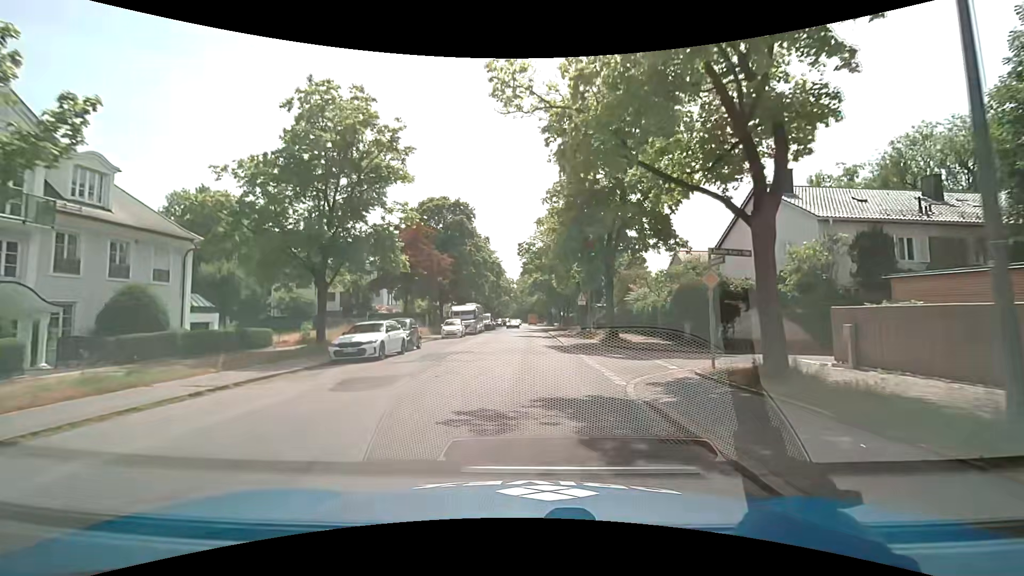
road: residential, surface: asphalt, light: Day
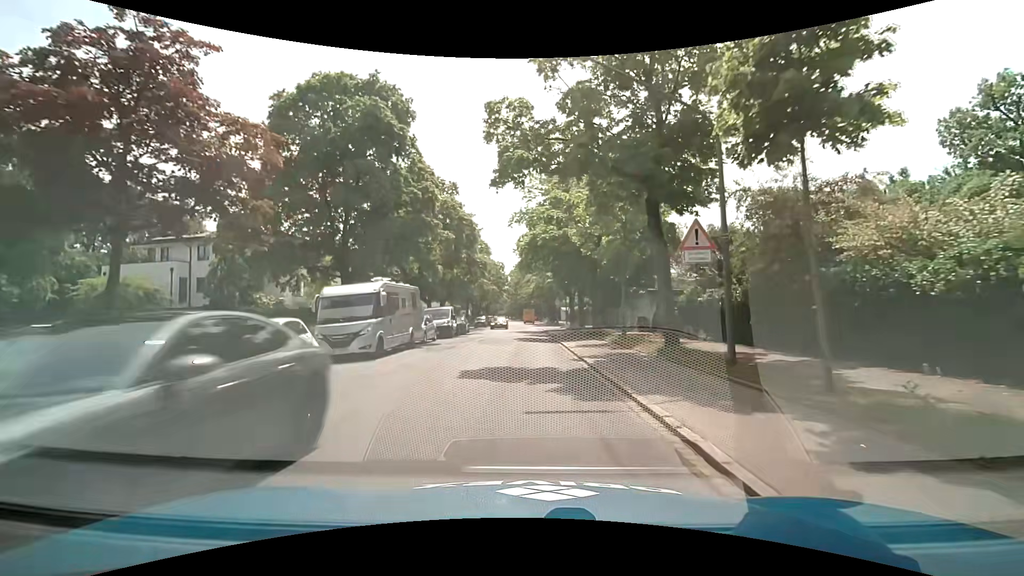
(+0.3, +28.3) m; +1°
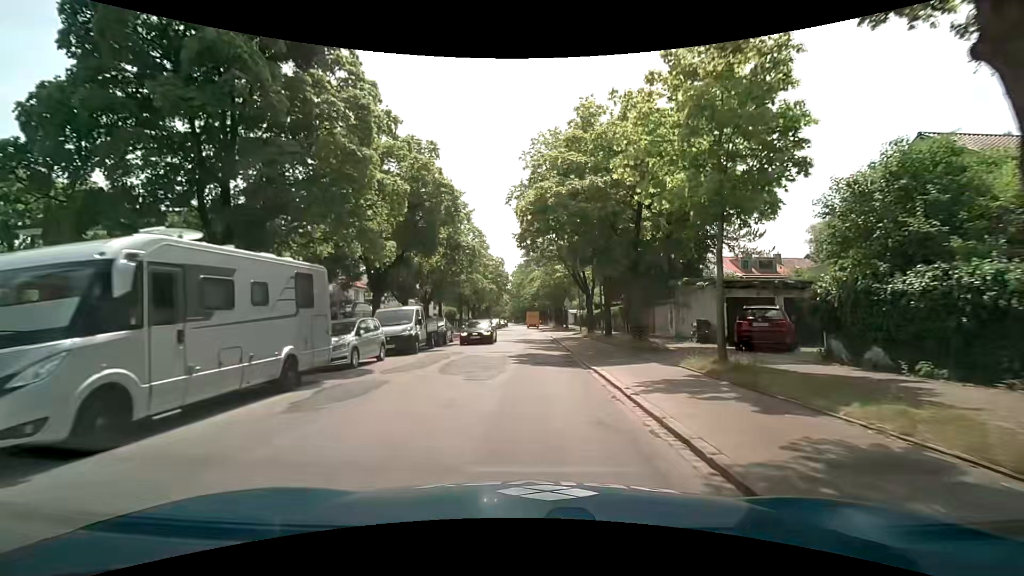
(-0.1, +11.6) m; 0°
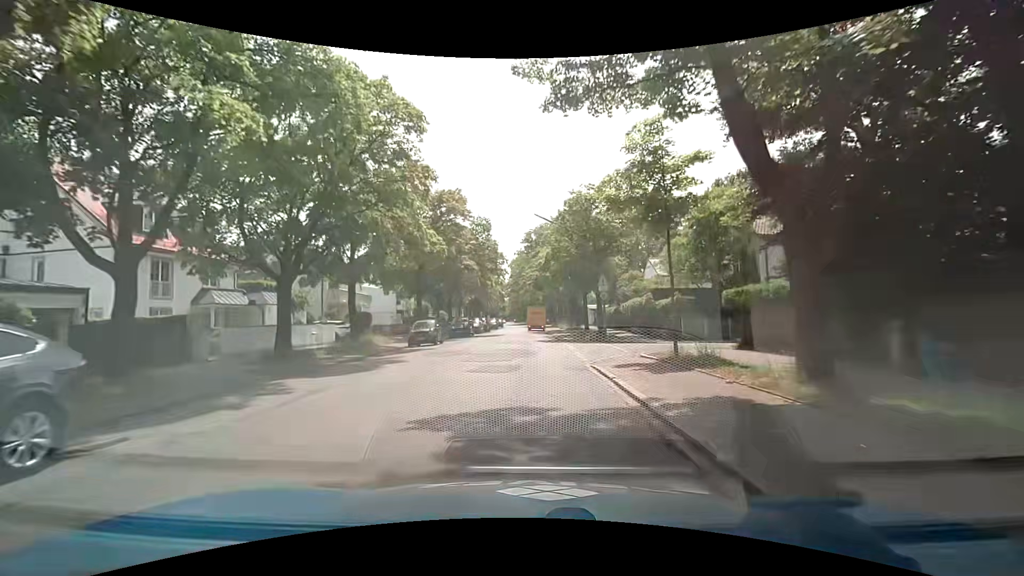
(-0.1, +28.7) m; -1°
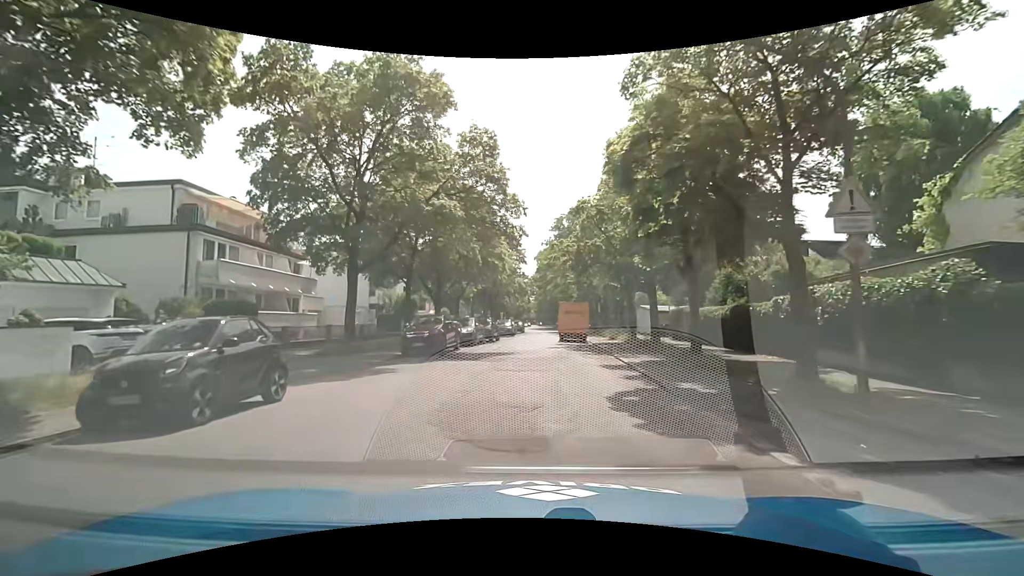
(-0.4, +22.3) m; -3°
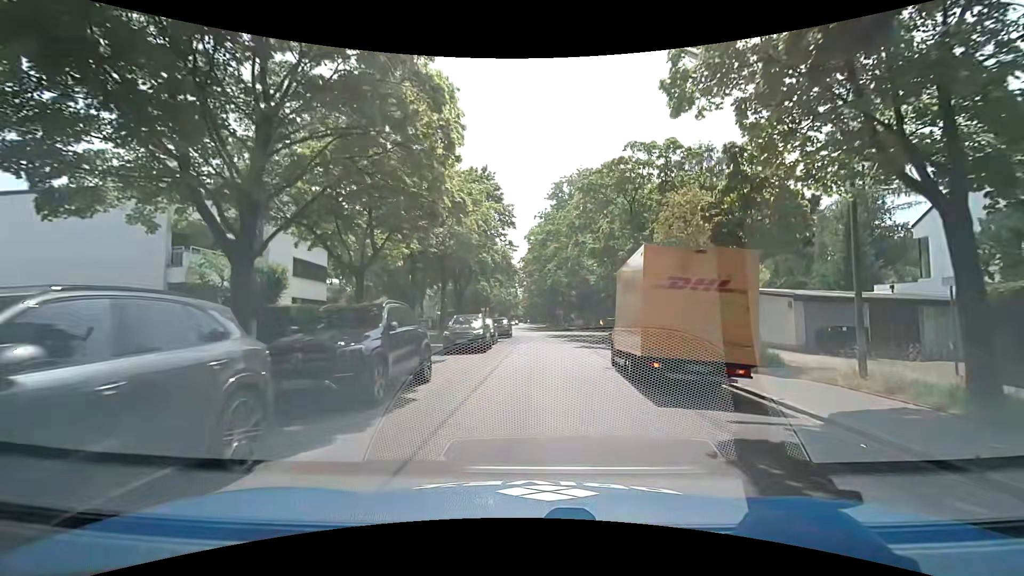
(-0.4, +26.6) m; +2°
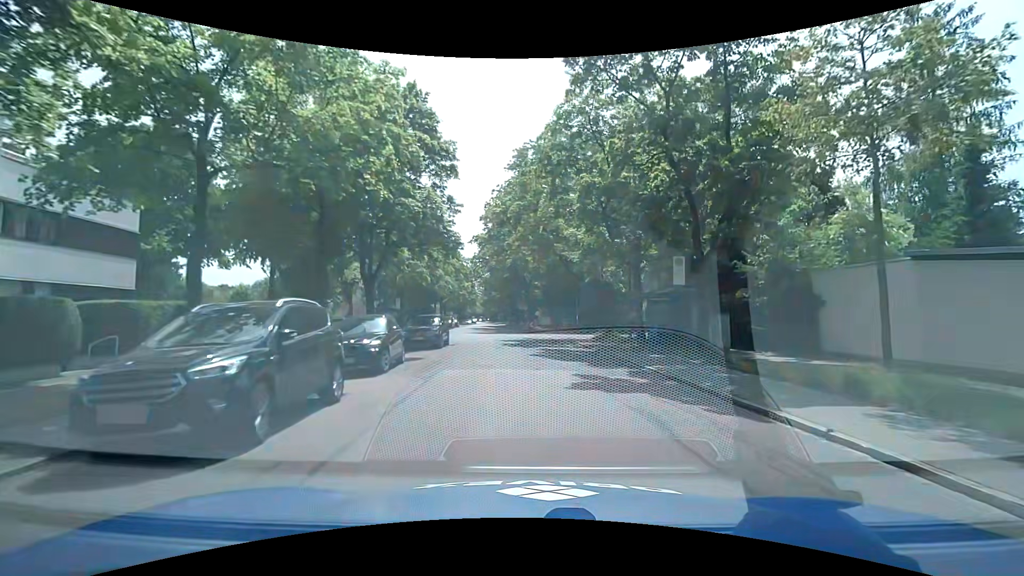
(+0.3, +15.7) m; +4°
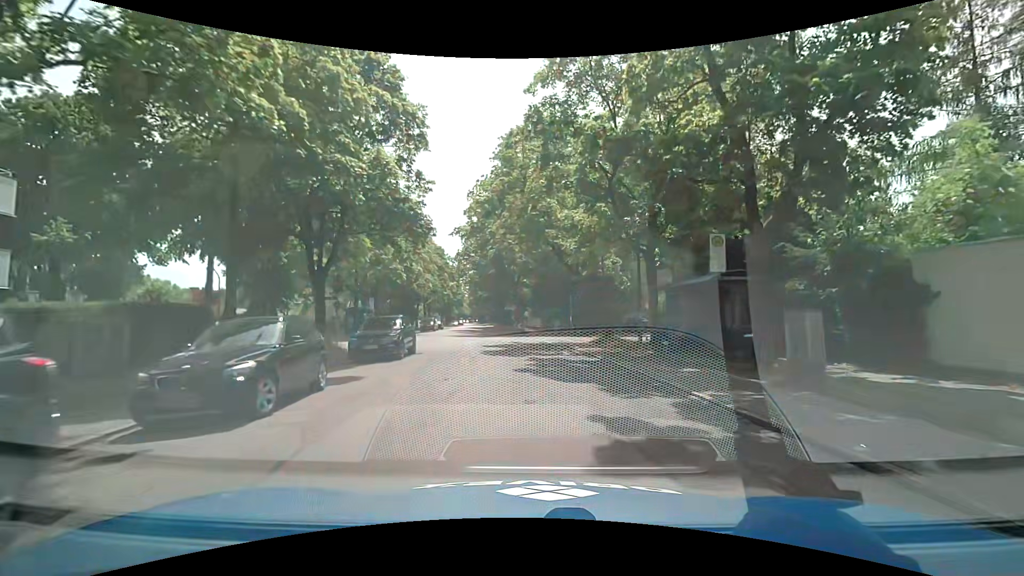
(0.0, +5.3) m; +1°
(0, +10) (-1, +20) (-3, +30) (-11, +35) (-21, +35) (-30, +33) (-40, +32) (-50, +30) (-60, +29) (-70, +27) m
